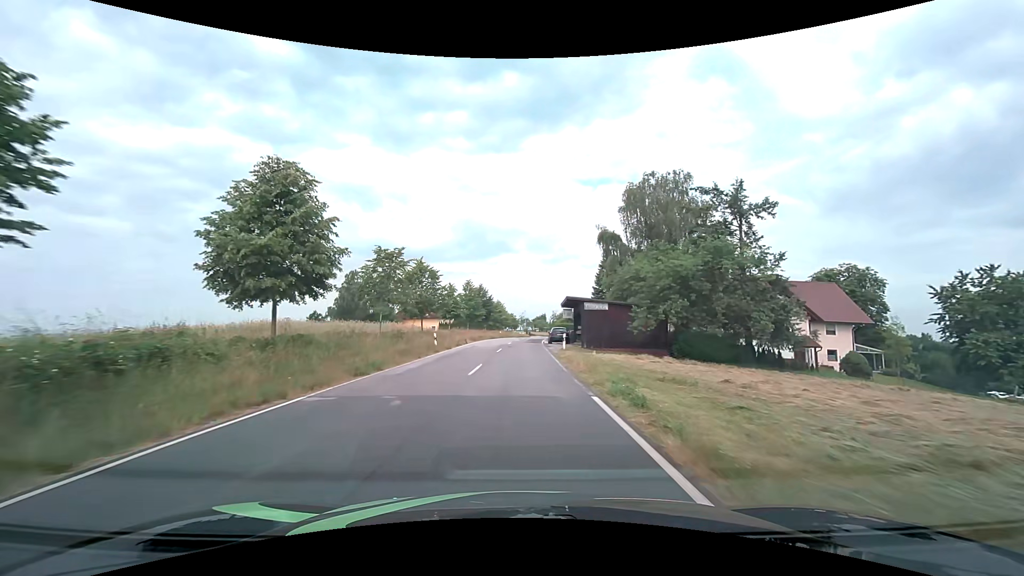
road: tertiary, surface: asphalt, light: Day
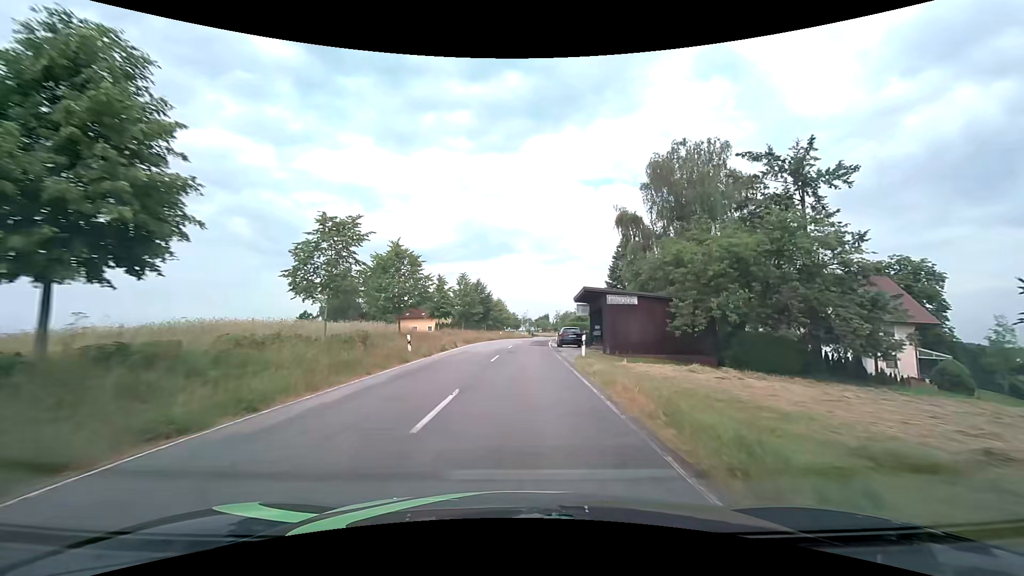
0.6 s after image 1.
(0.0, +8.0) m; -1°
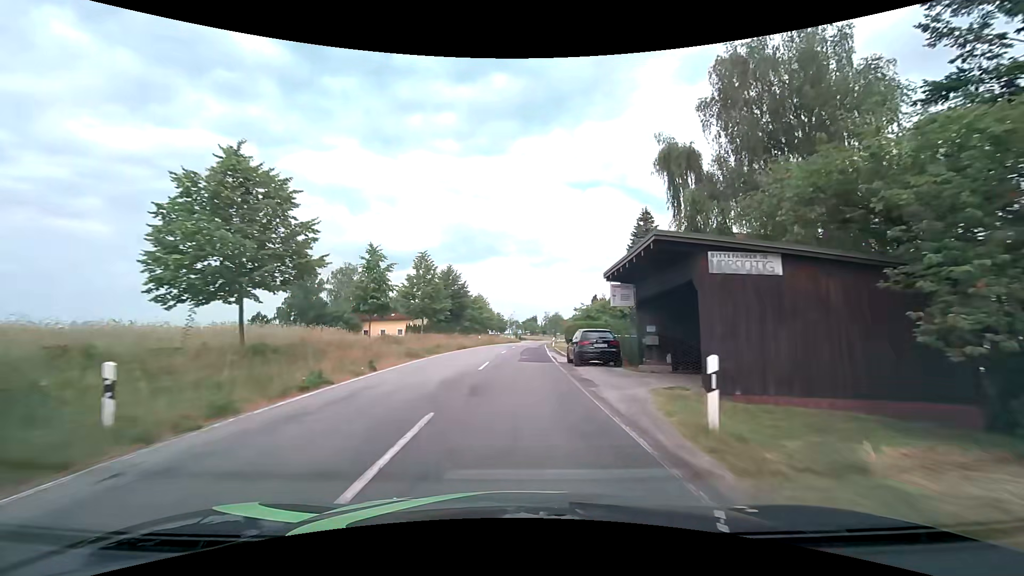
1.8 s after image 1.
(+0.2, +16.0) m; +2°
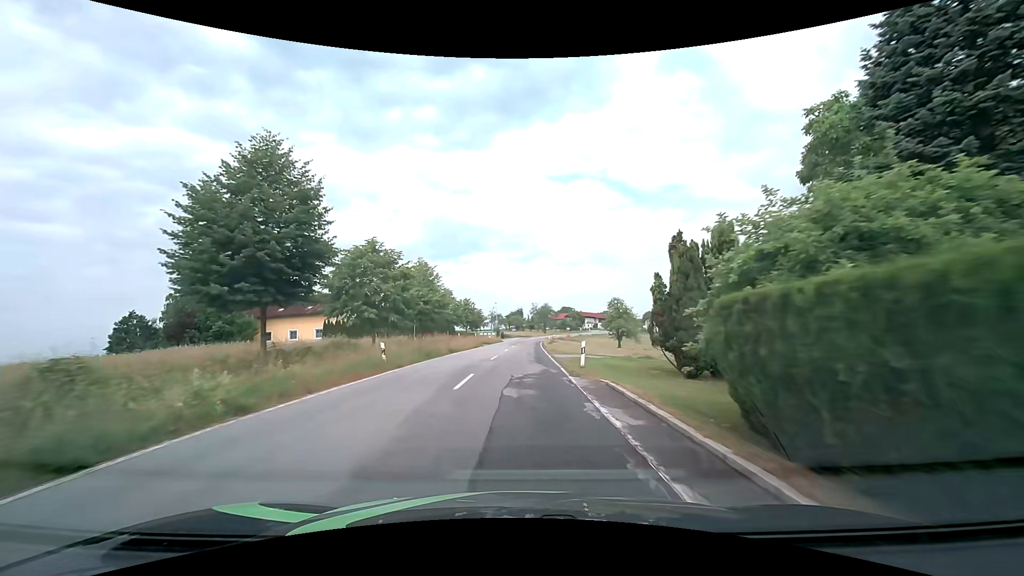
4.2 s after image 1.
(+0.6, +31.8) m; +2°
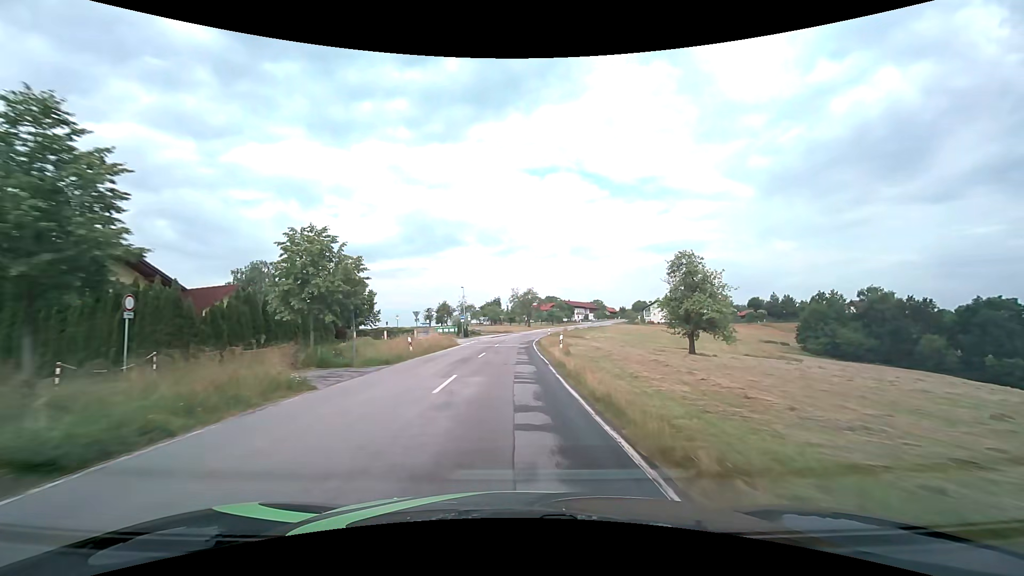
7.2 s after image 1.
(+0.7, +40.2) m; +2°
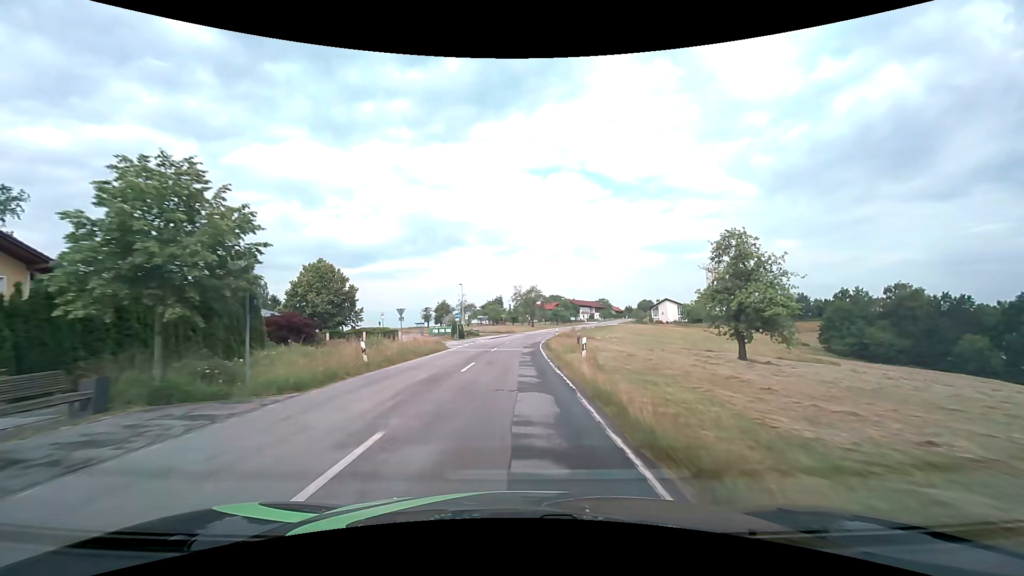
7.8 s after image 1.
(0.0, +8.2) m; 0°
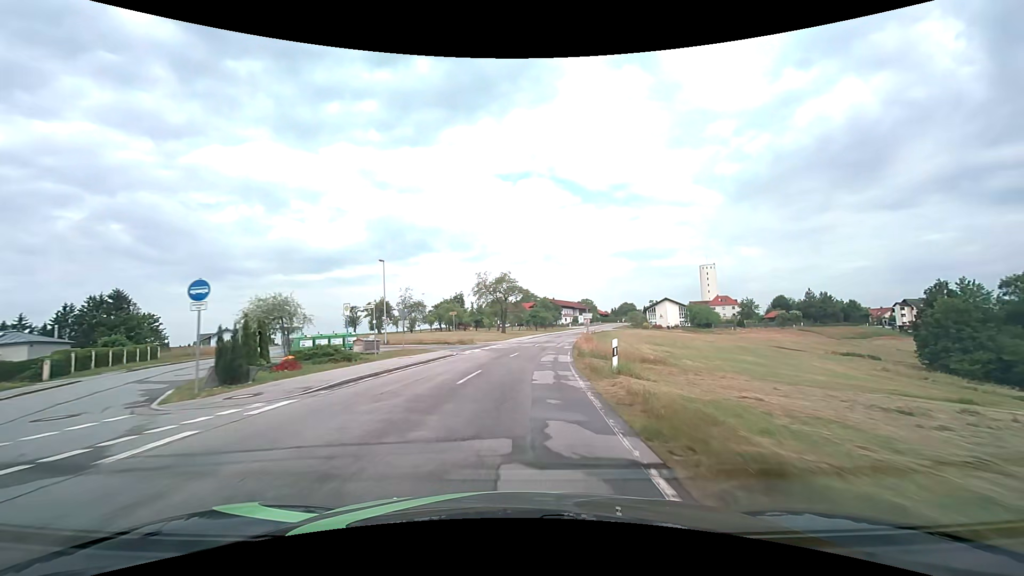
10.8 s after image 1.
(+0.5, +41.9) m; +3°
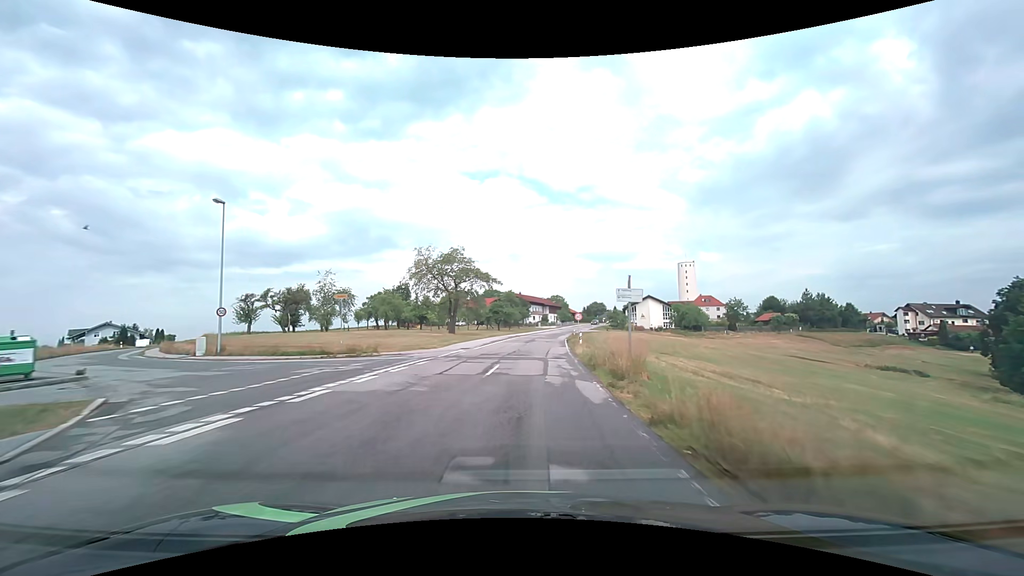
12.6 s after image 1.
(+1.0, +25.6) m; +4°
(0, +10) (+1, +20) (+1, +30) (+2, +40) (+3, +50) (+4, +60) (+6, +70) (+7, +80) (+9, +89) (+11, +99) m
